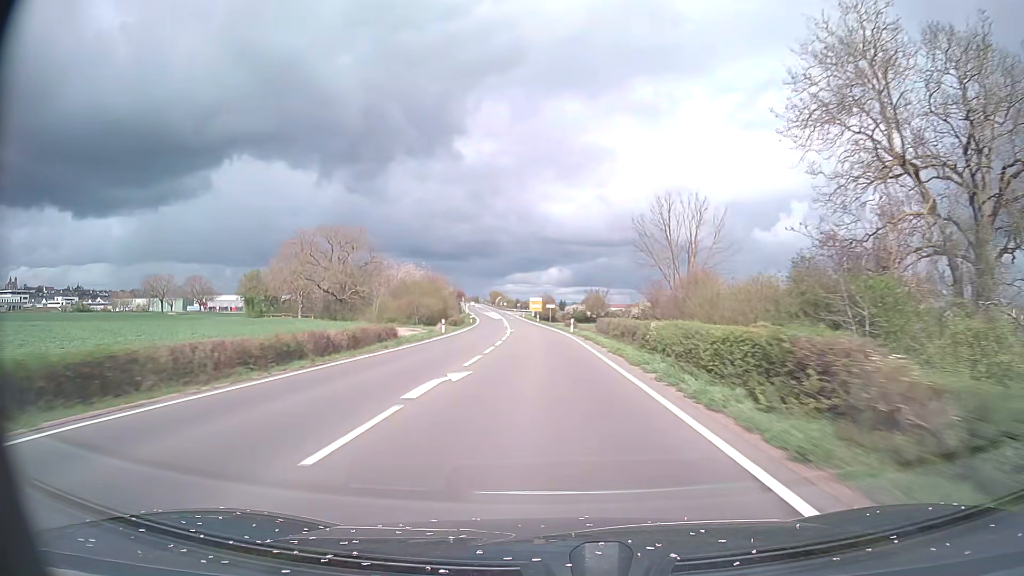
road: secondary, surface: asphalt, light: Day
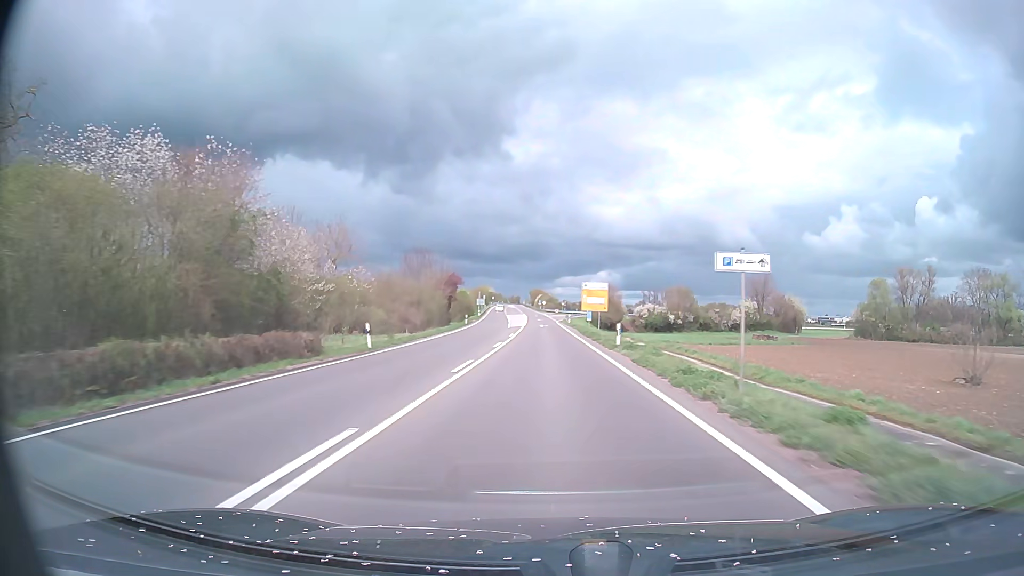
(-3.0, +74.3) m; -4°
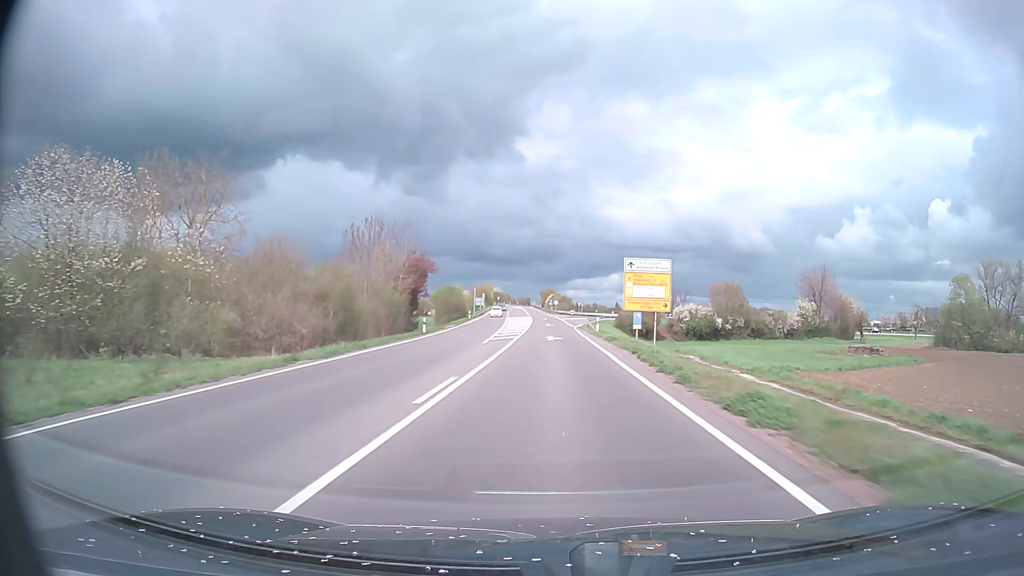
(-0.3, +29.7) m; -1°
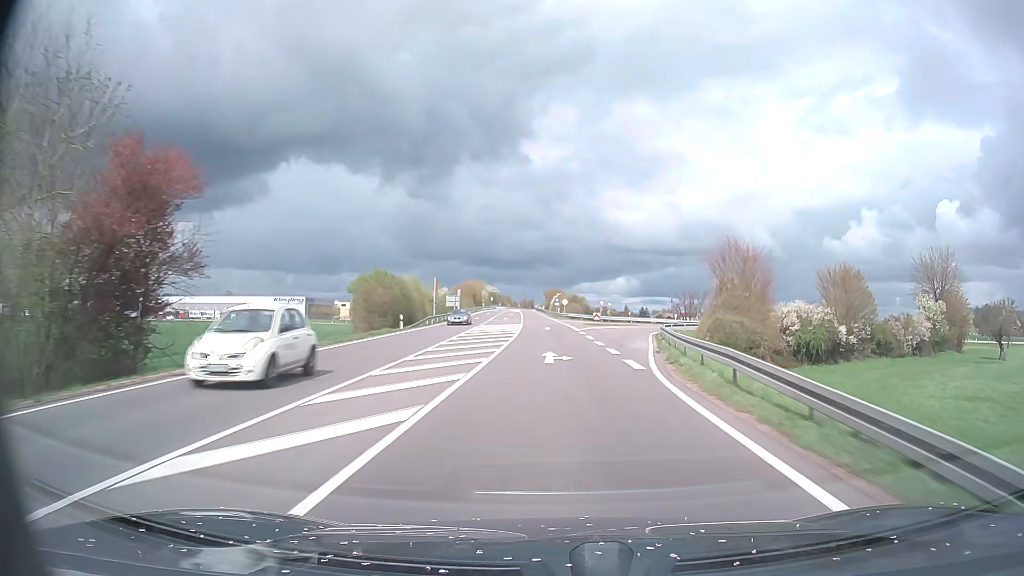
(-0.2, +44.4) m; 0°
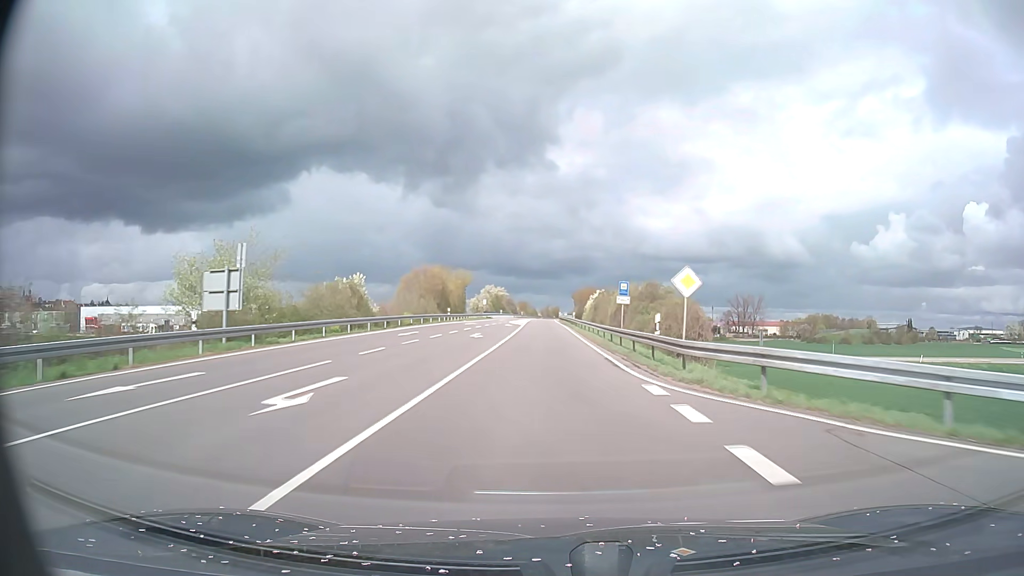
(-1.4, +73.9) m; -2°
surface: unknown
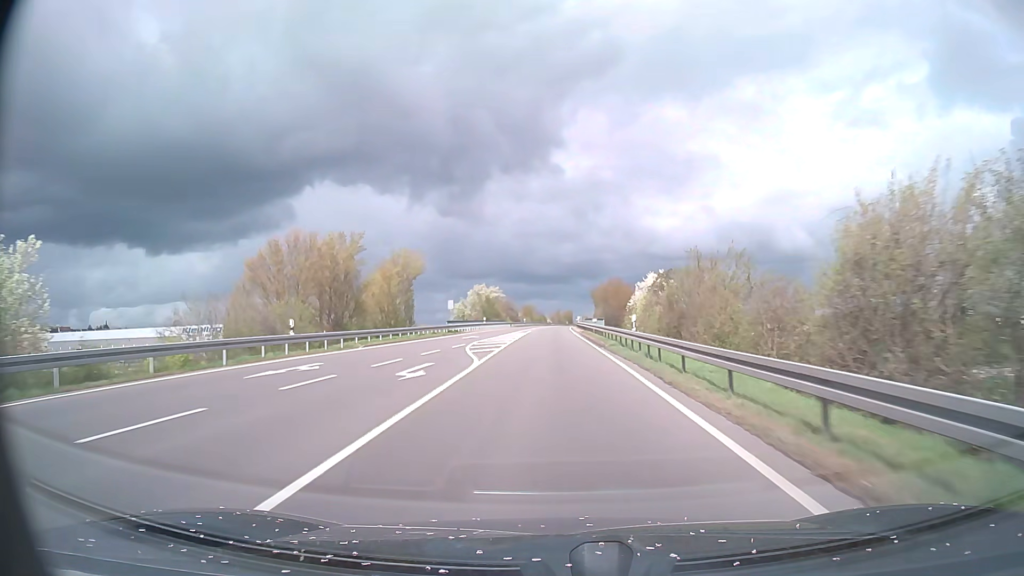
(-0.4, +44.3) m; -1°
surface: asphalt
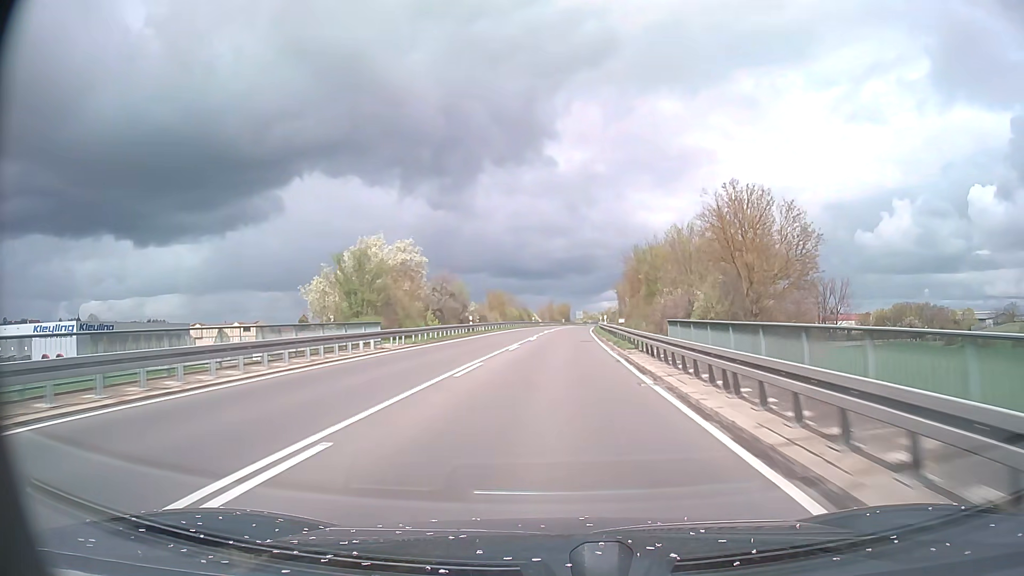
(-0.2, +73.9) m; +1°
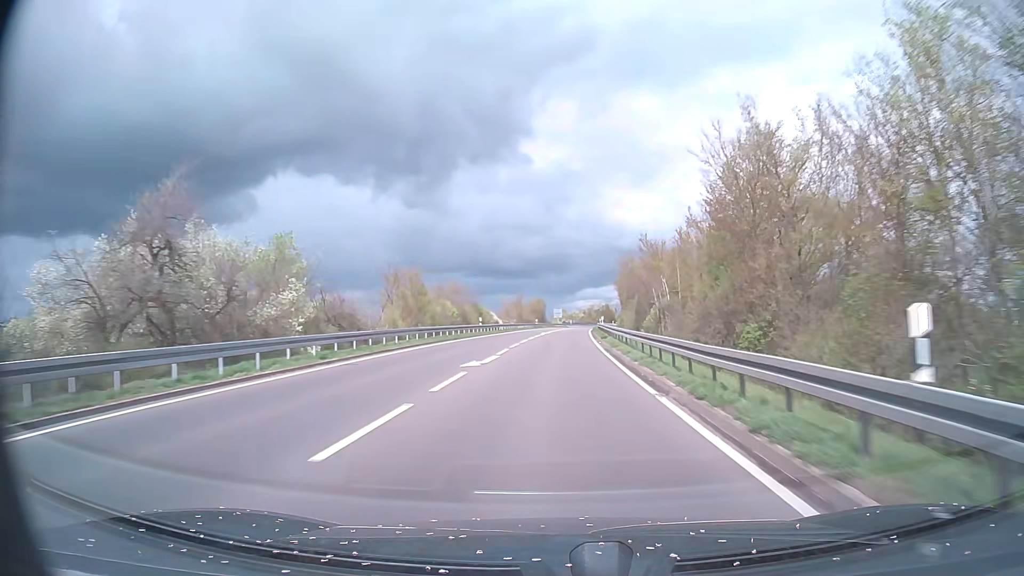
(+0.9, +44.6) m; +2°
